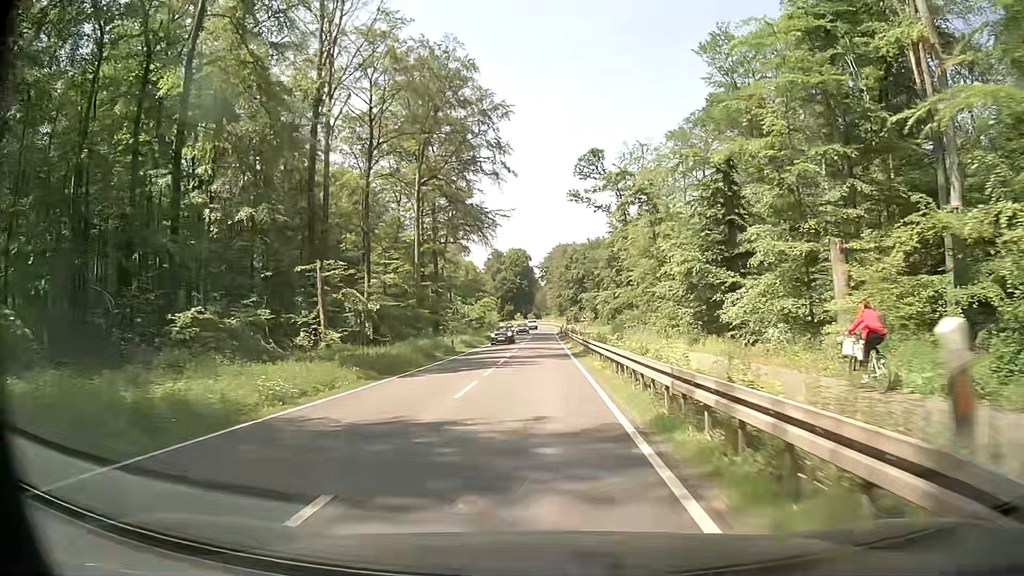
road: secondary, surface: asphalt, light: Day
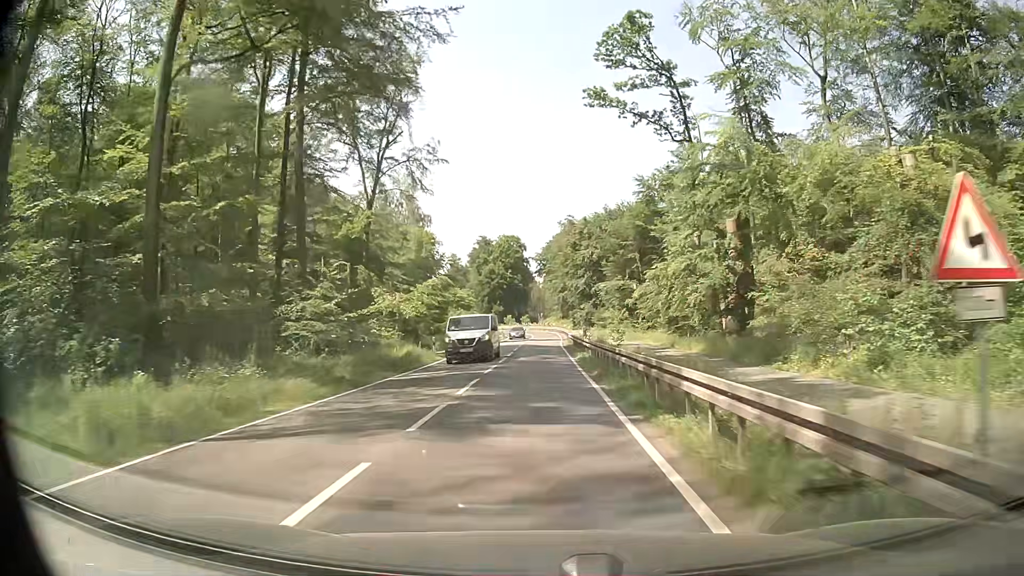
(-0.1, +46.6) m; 0°
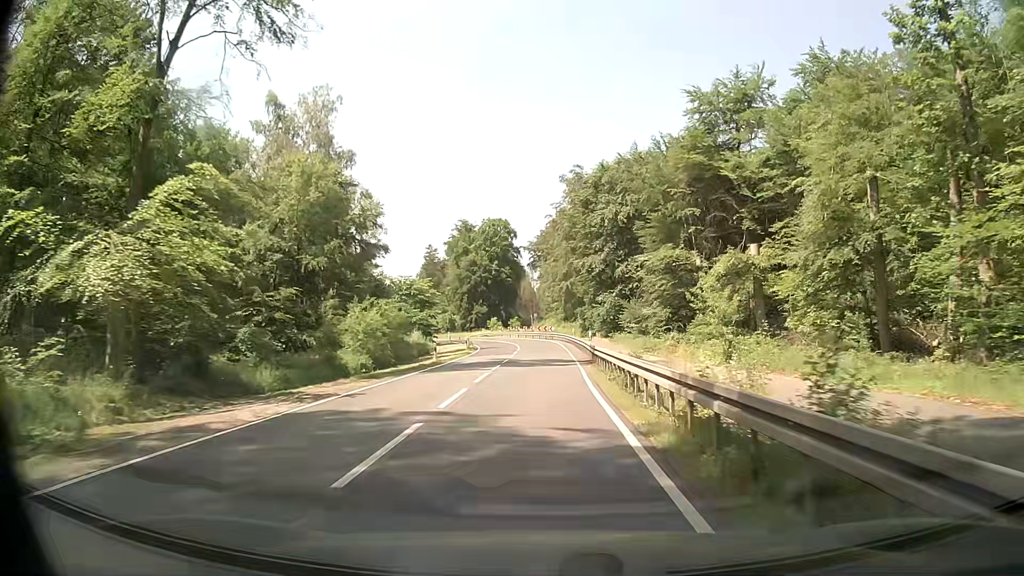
(-0.2, +38.3) m; 0°
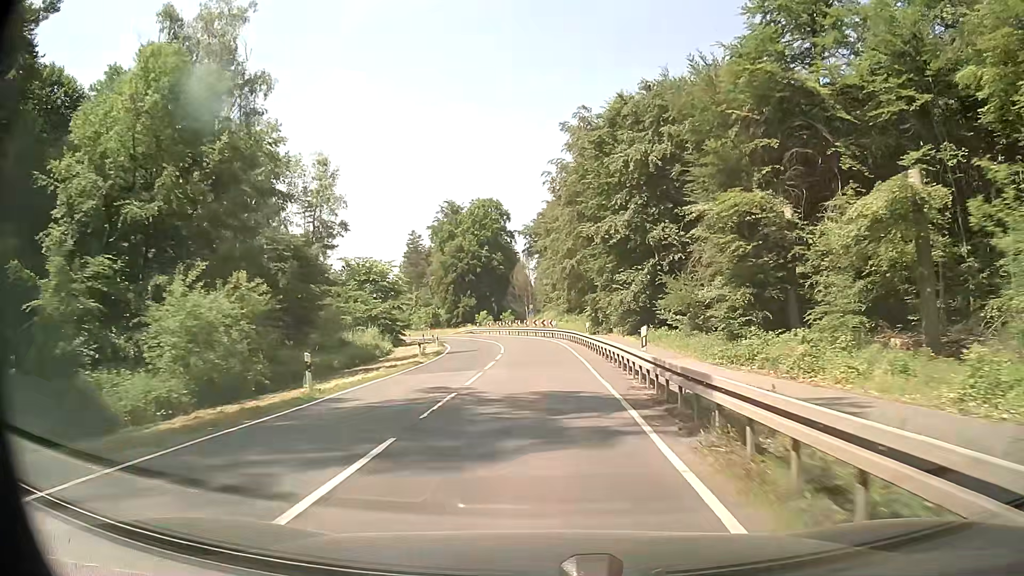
(+0.1, +19.4) m; 0°
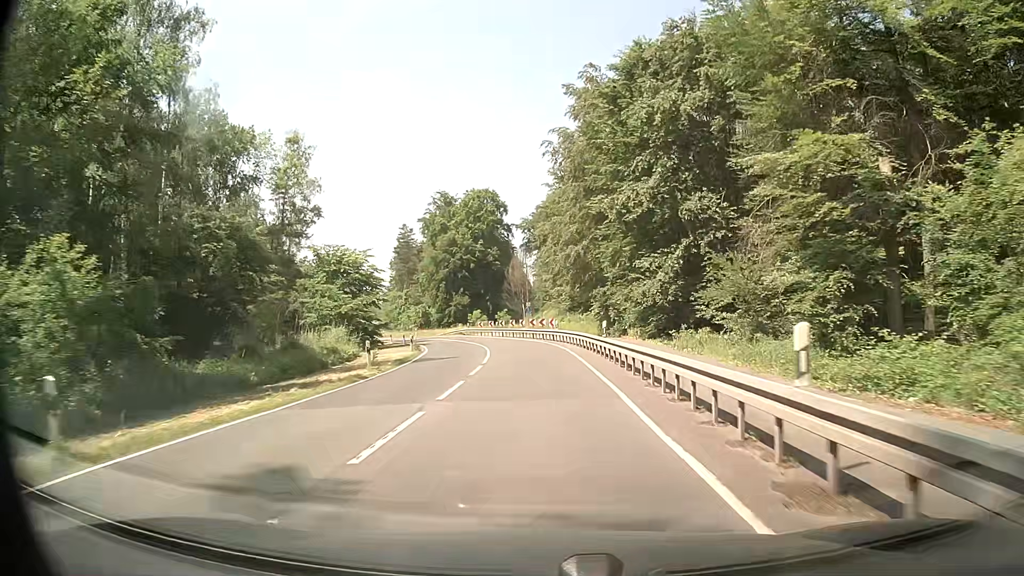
(0.0, +9.8) m; 0°
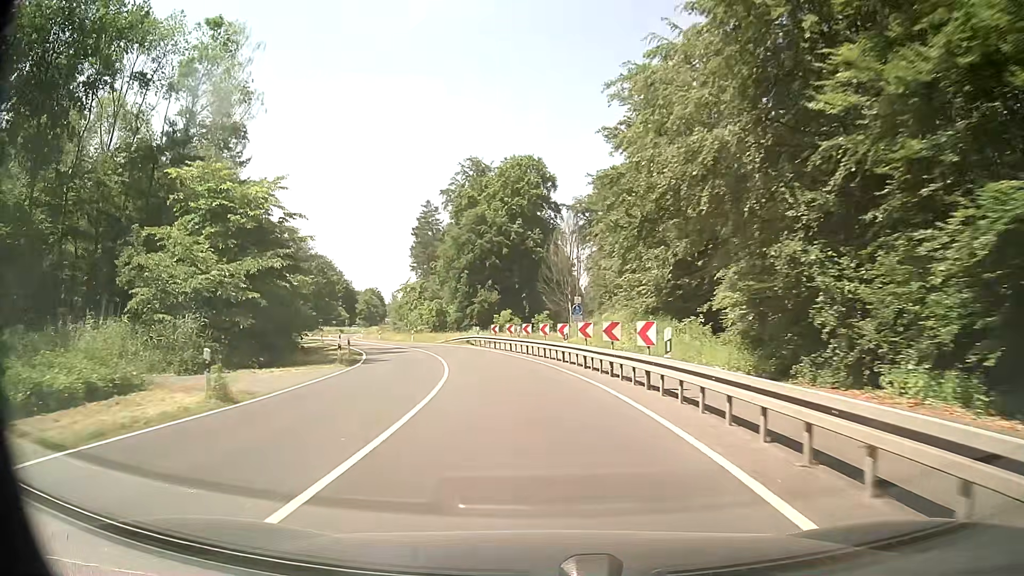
(-0.3, +29.4) m; -3°
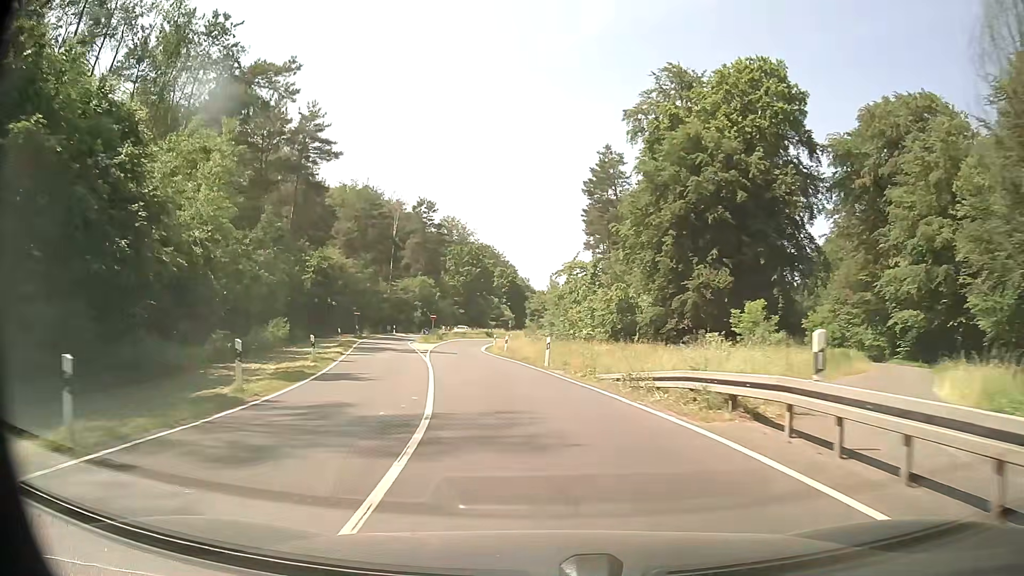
(-5.1, +38.6) m; -16°
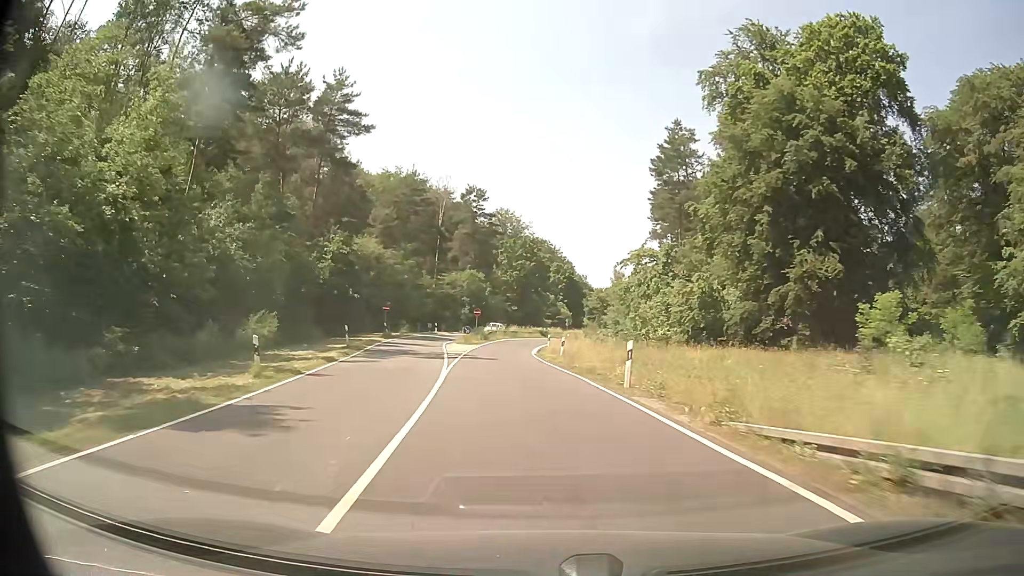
(-0.4, +9.7) m; -4°
(0, +10) (-1, +20) (-2, +30) (-3, +40) (-3, +50) (-2, +60) (-2, +70) (0, +80) (+2, +90) (+4, +99) m
